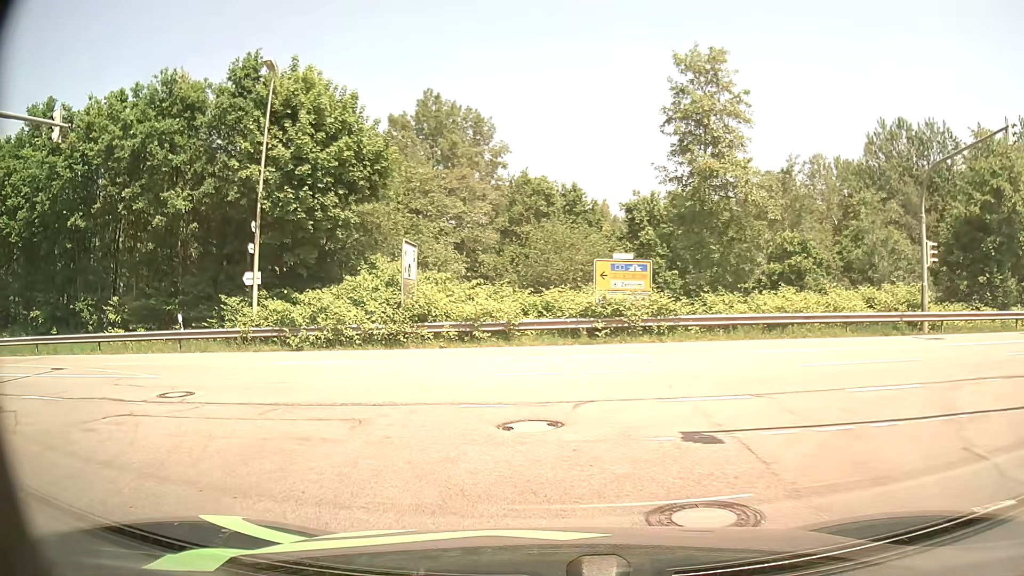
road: residential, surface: asphalt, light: Day
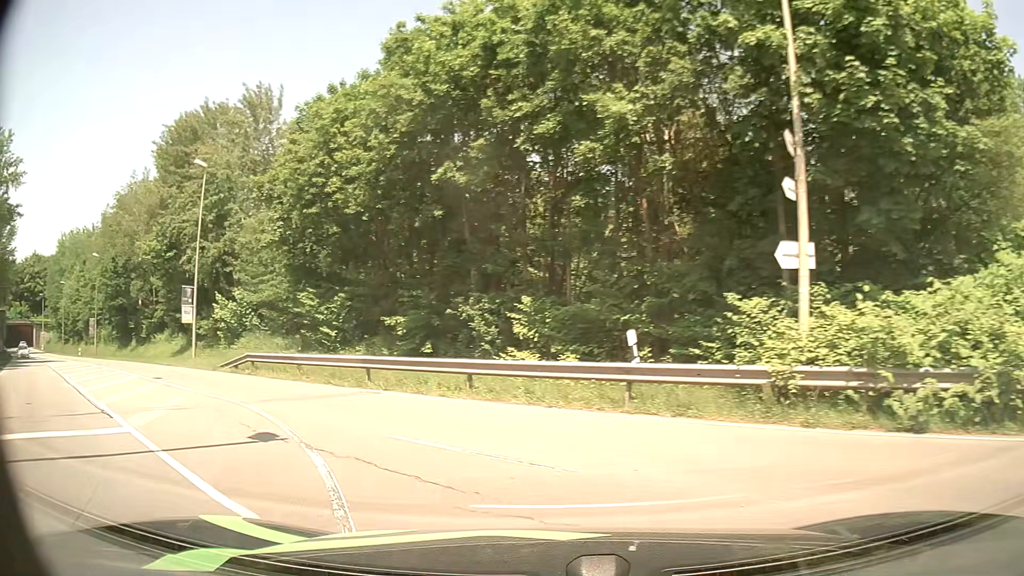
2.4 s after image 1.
(-4.7, +12.5) m; -45°
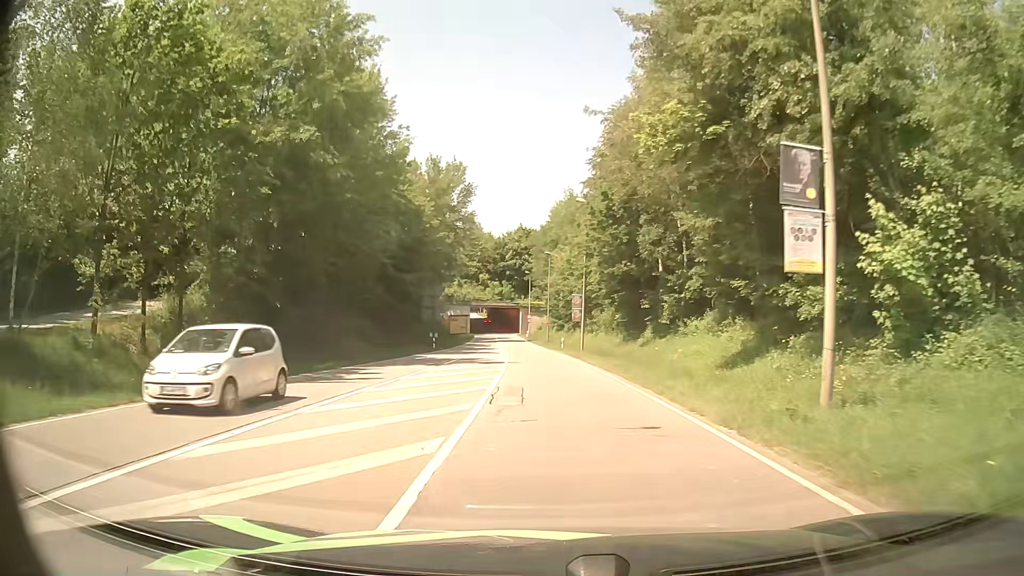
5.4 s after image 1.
(-12.9, +22.6) m; -45°
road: secondary
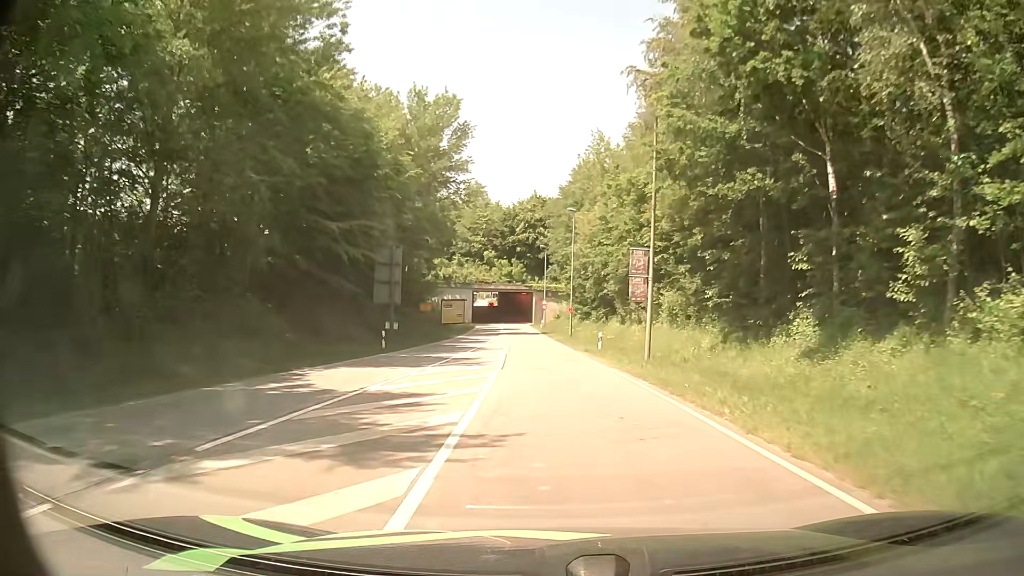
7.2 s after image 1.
(-0.6, +22.9) m; -1°
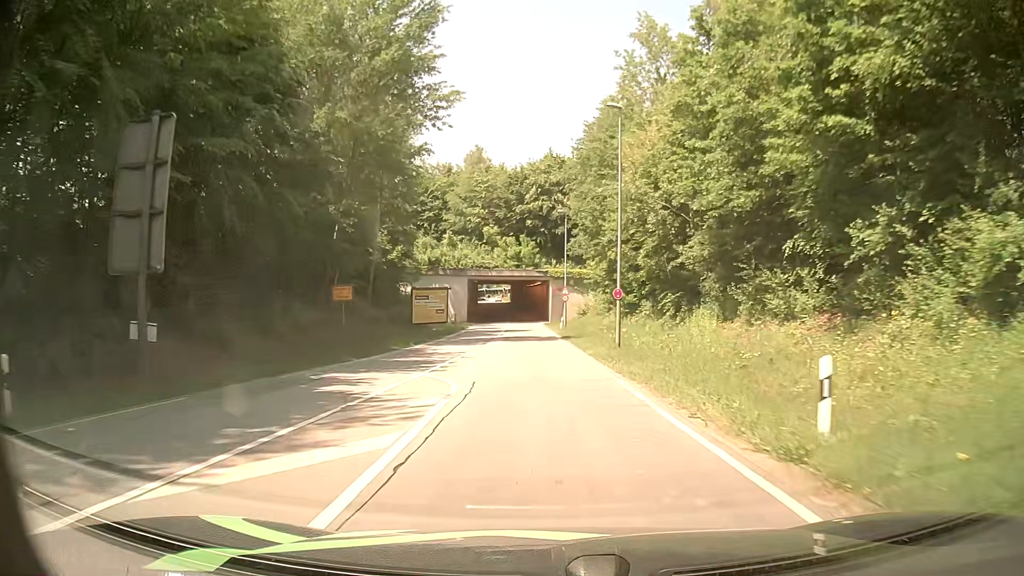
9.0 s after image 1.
(-0.3, +25.7) m; -2°
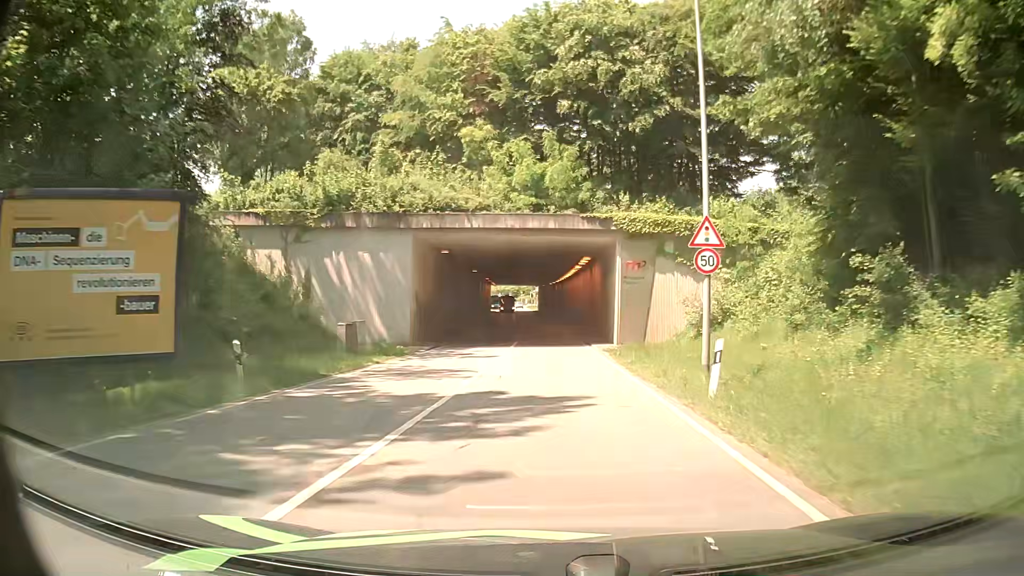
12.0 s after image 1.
(-1.3, +44.1) m; -4°
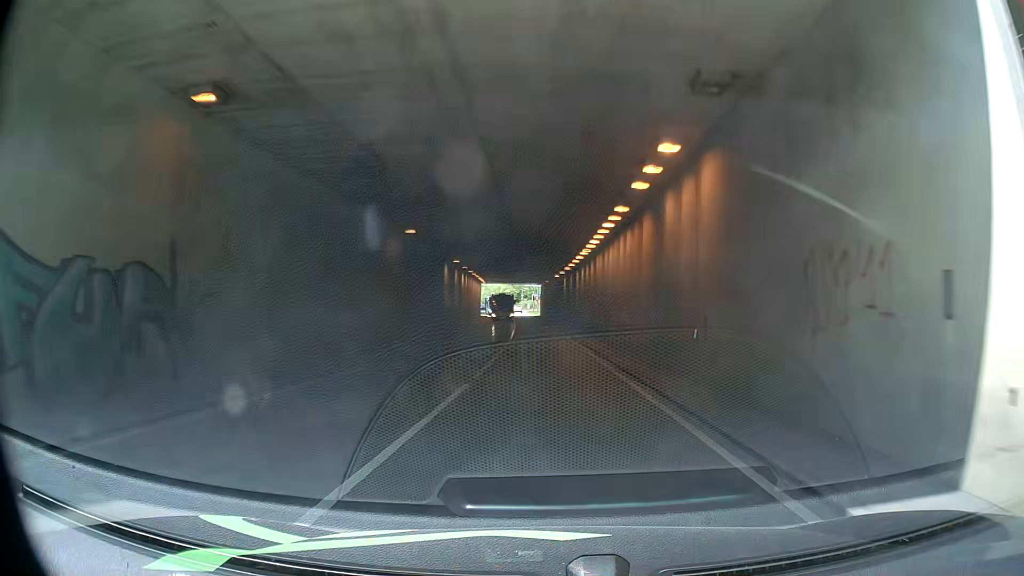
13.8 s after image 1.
(+0.3, +26.2) m; +1°
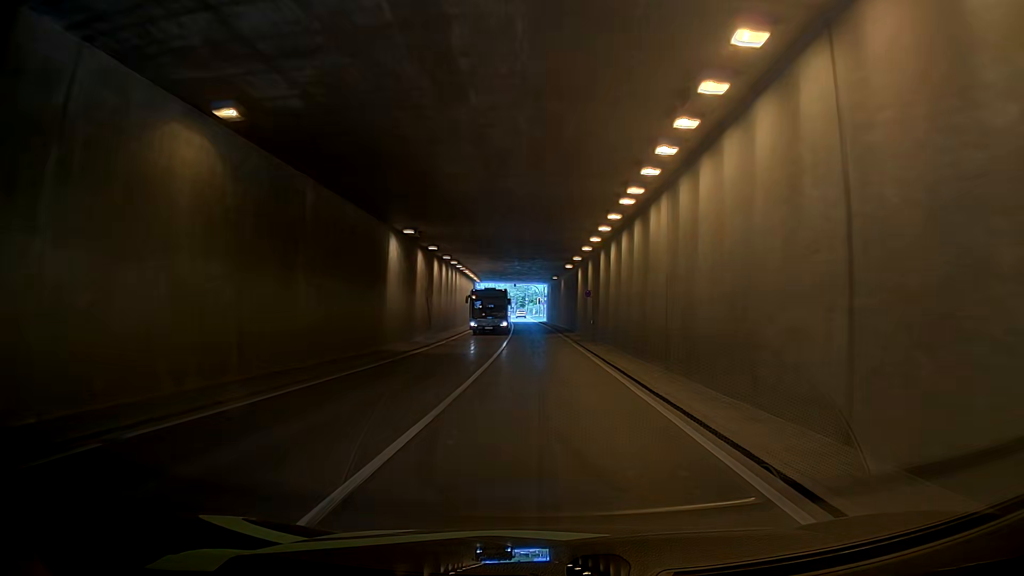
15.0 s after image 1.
(-0.4, +17.2) m; -4°
